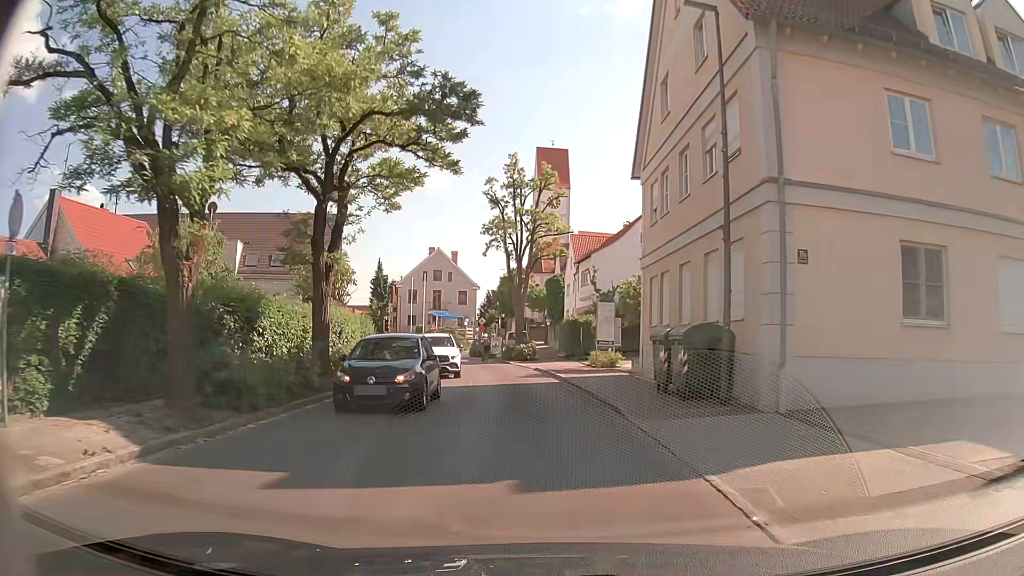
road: tertiary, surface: asphalt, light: Day
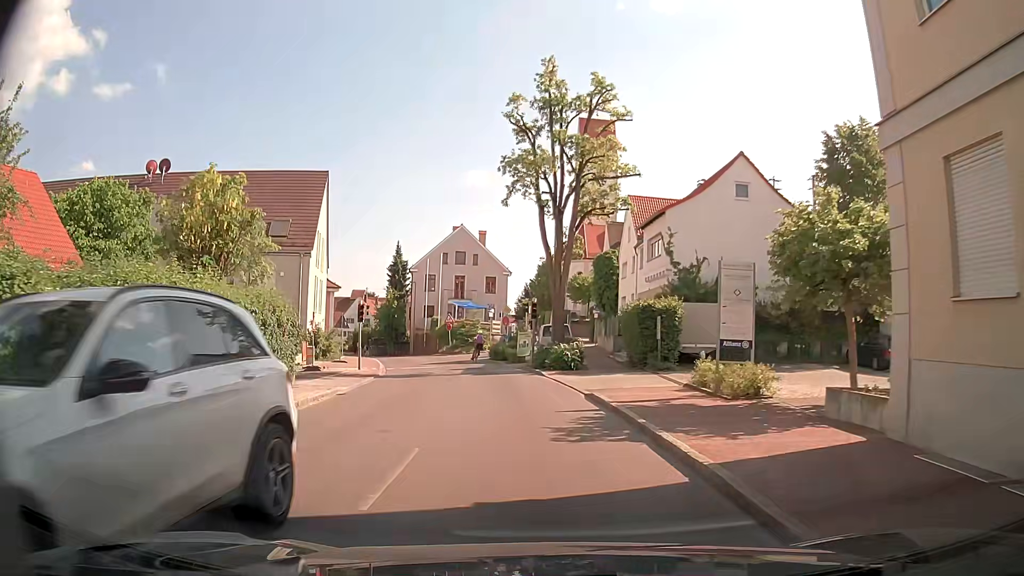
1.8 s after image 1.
(-0.4, +15.1) m; -3°
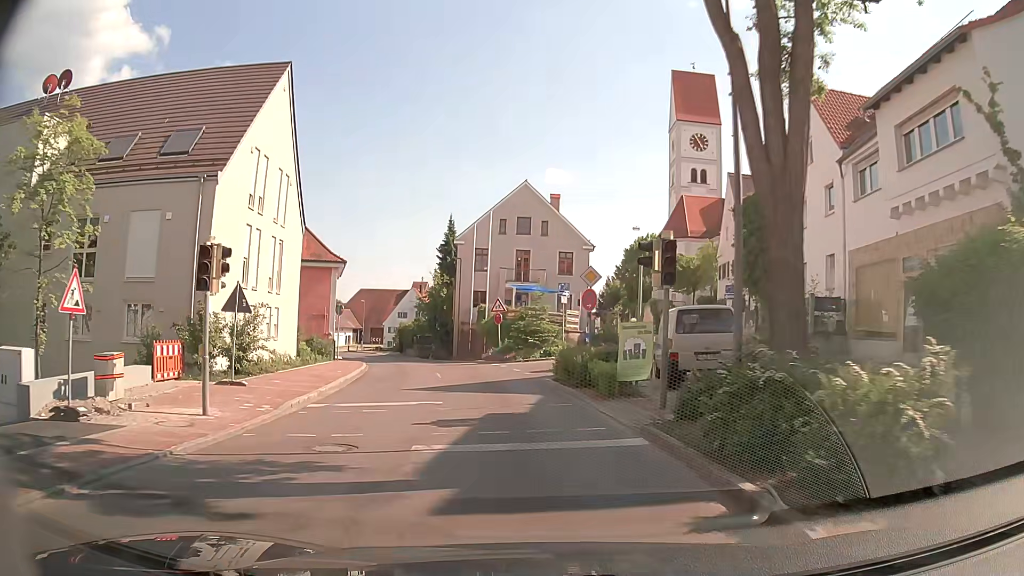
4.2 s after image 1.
(-1.1, +20.2) m; -6°
